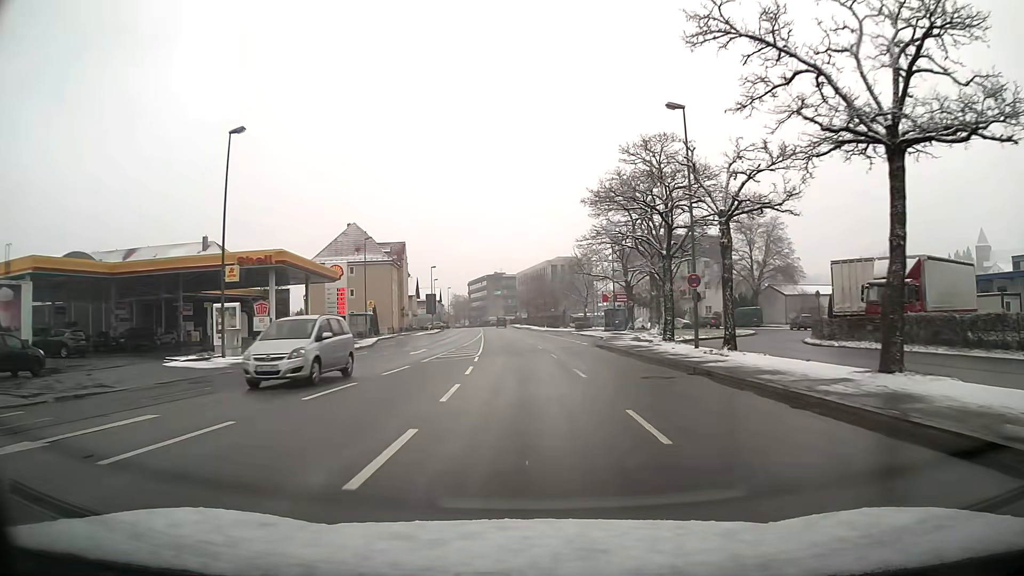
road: primary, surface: asphalt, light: Day
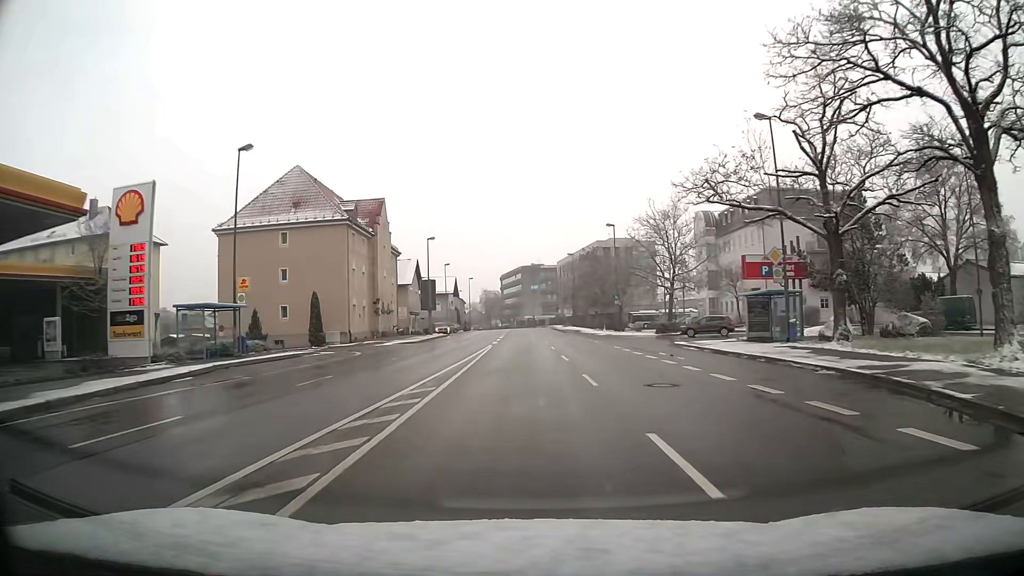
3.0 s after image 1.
(-1.2, +38.3) m; -3°
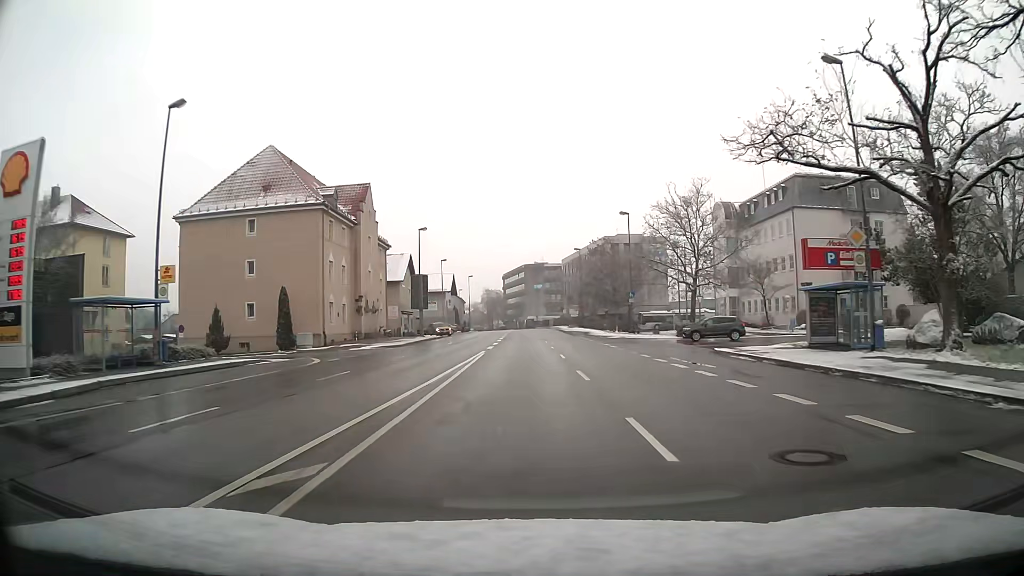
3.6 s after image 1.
(0.0, +7.6) m; 0°
(0, +10) (0, +20) (0, +30) (0, +40) (0, +50) (-1, +60) (-1, +70) (0, +80) (0, +90) (0, +100) m
